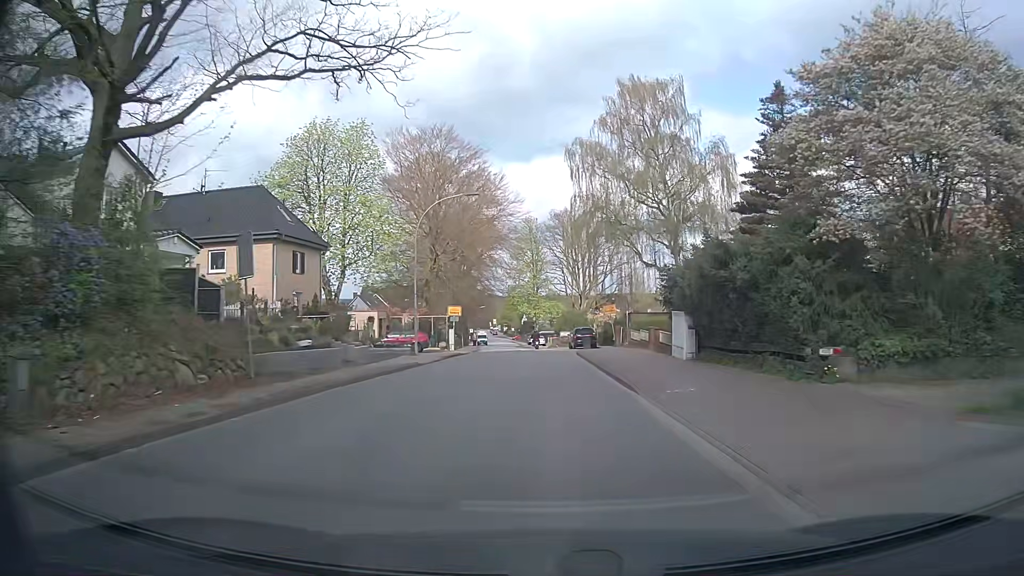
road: secondary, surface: asphalt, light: Day
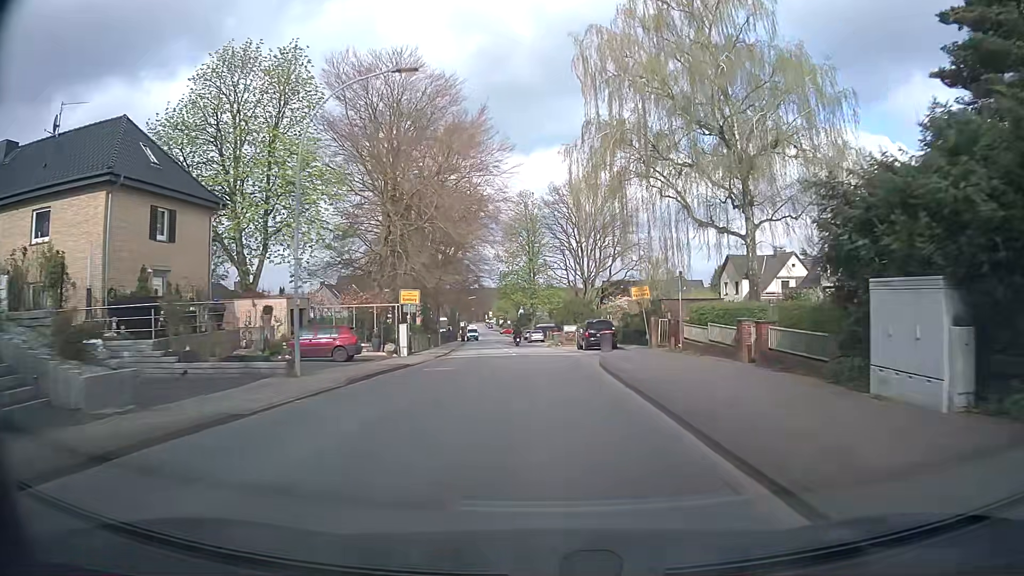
(+0.2, +15.6) m; +1°
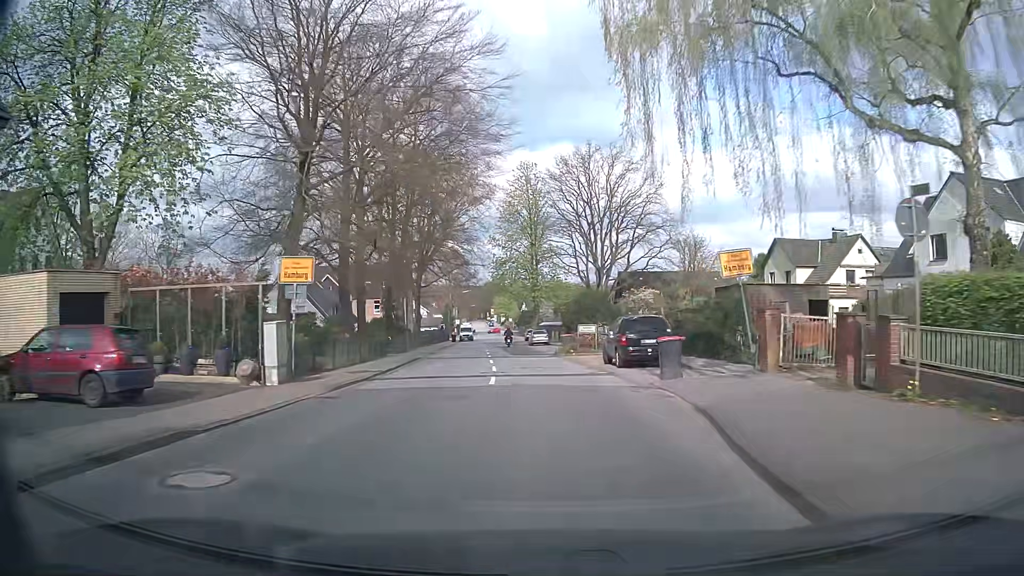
(-0.1, +15.6) m; -1°
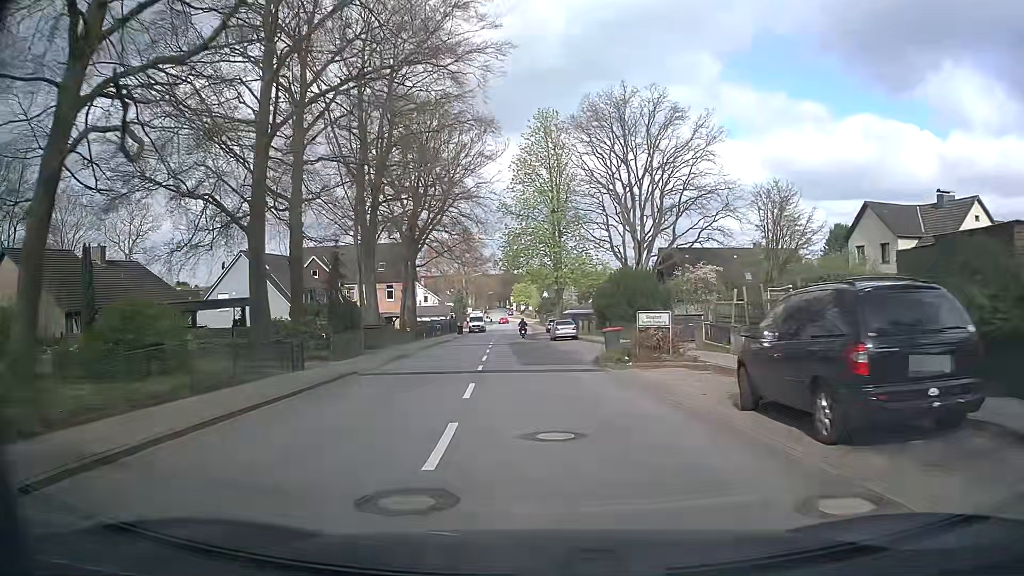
(-0.1, +15.5) m; -1°
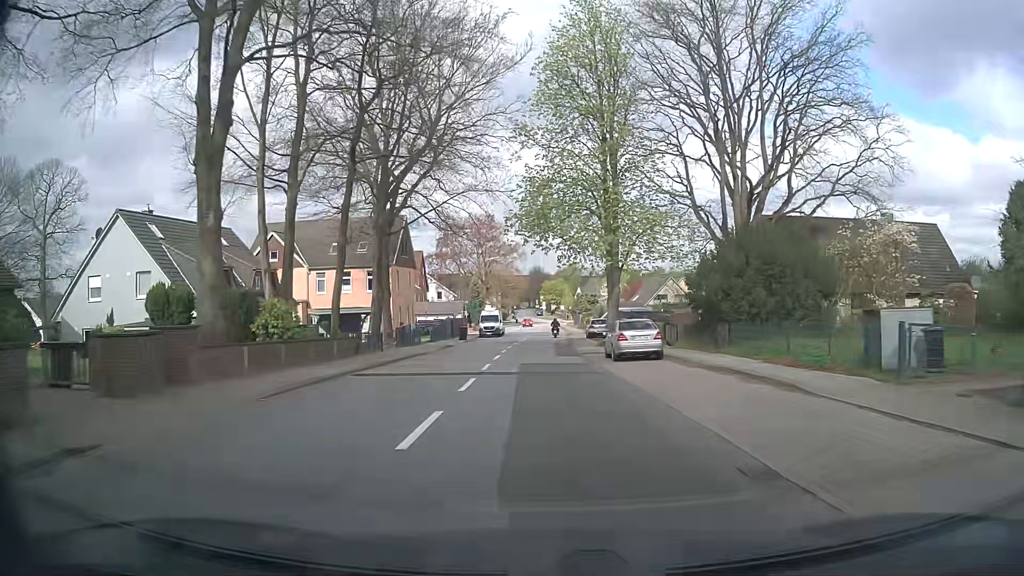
(-0.5, +23.2) m; -2°
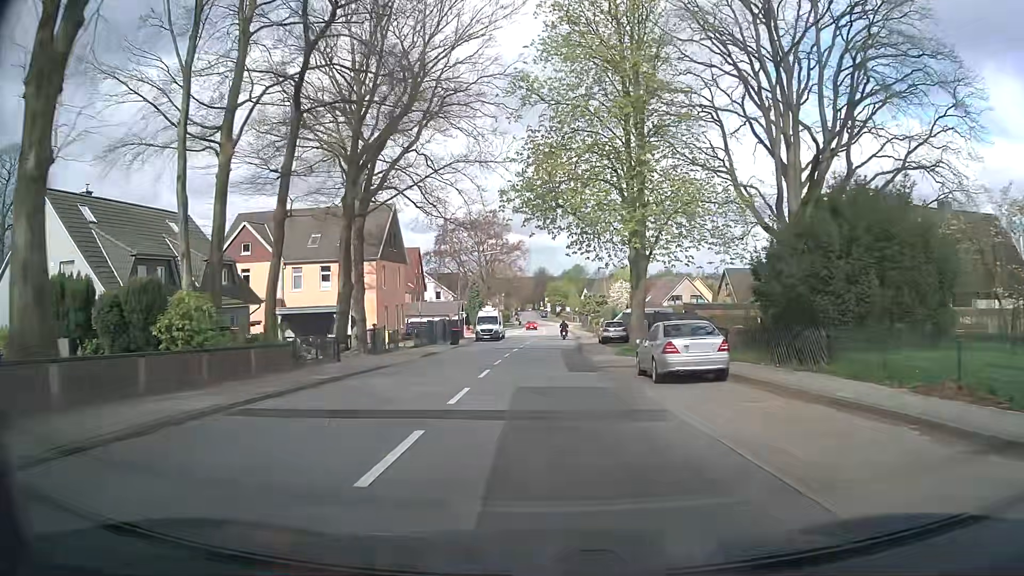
(-0.1, +7.7) m; -1°
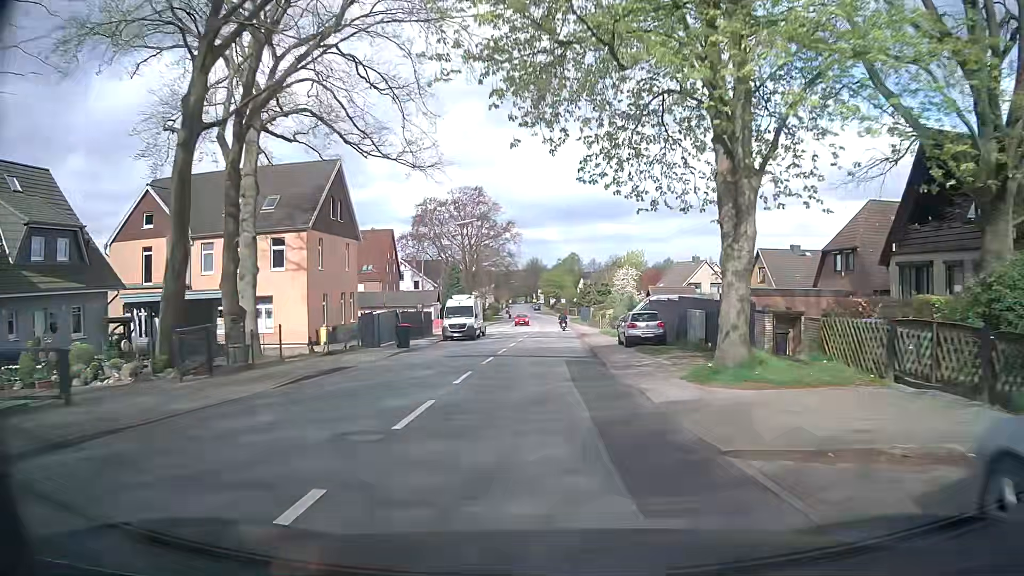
(+0.1, +15.3) m; +1°
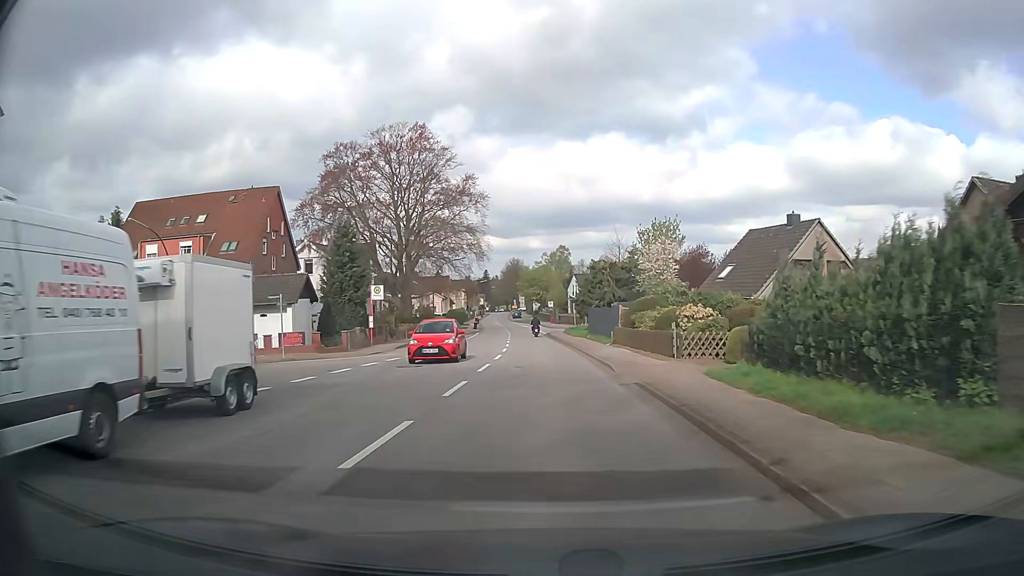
(+0.6, +38.0) m; +1°
(0, +10) (0, +20) (0, +30) (0, +40) (0, +50) (-1, +60) (-1, +70) (-2, +80) (-3, +90) (-3, +100) m
